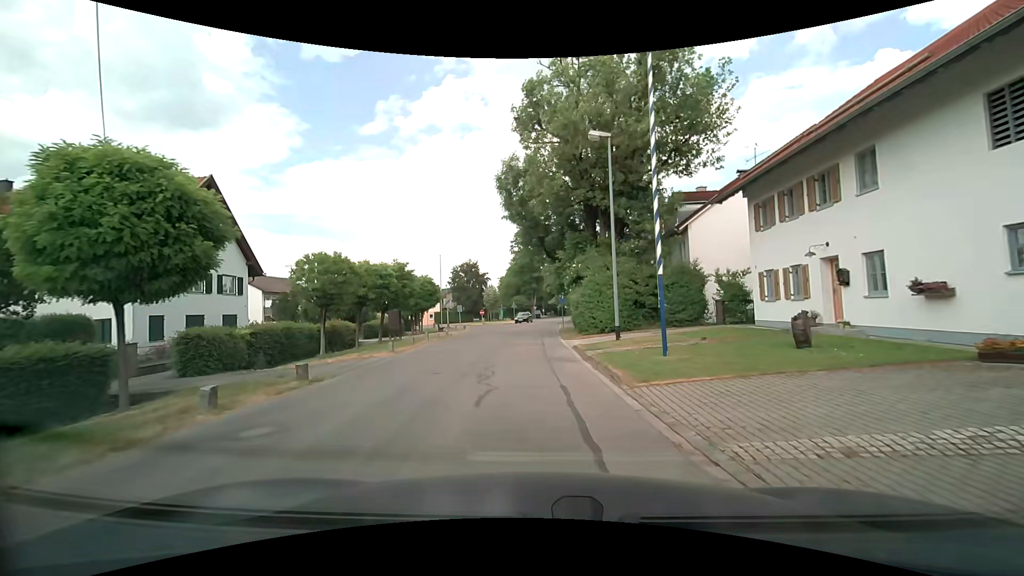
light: Day
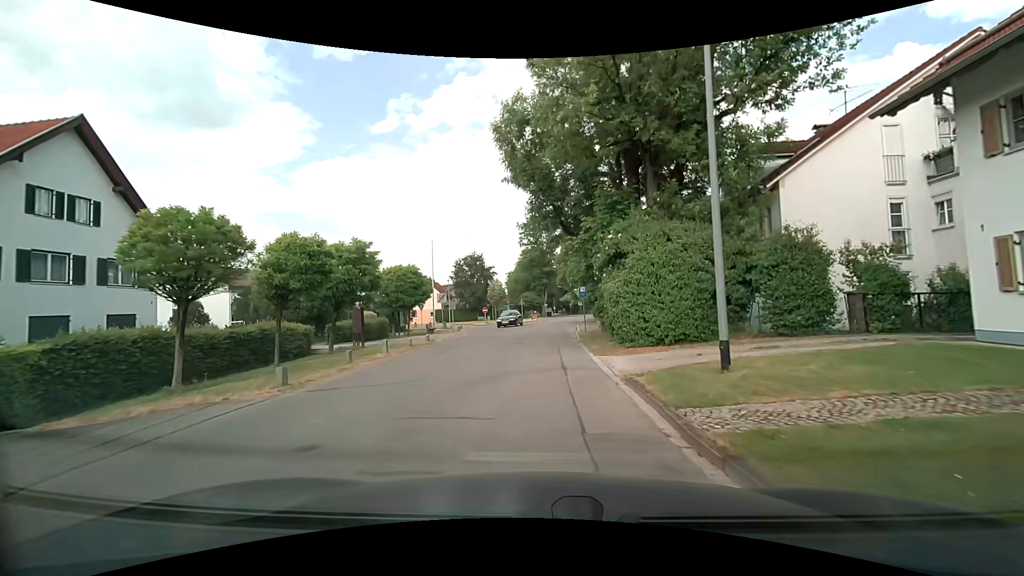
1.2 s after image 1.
(-0.2, +9.4) m; -2°
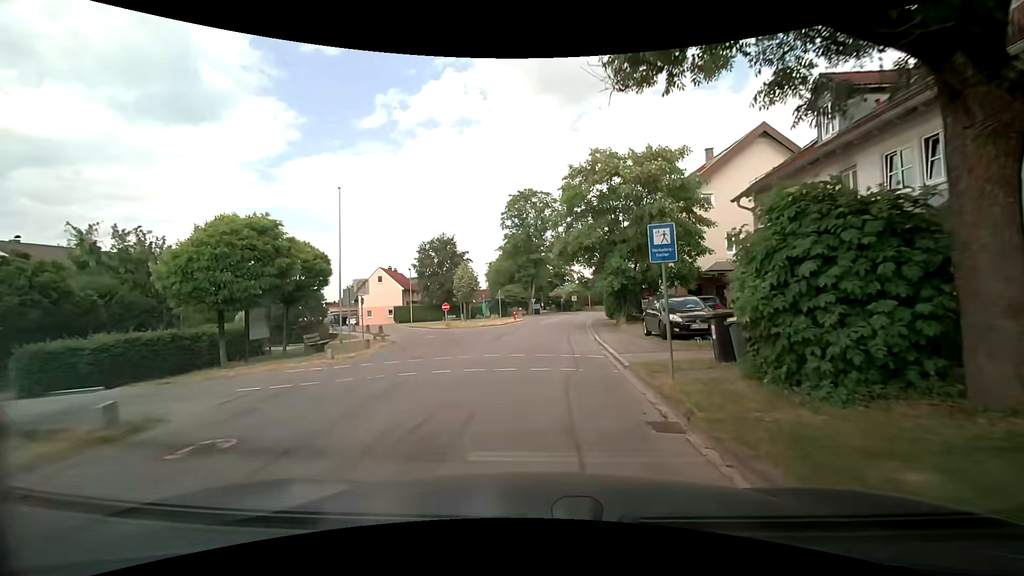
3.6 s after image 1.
(+0.2, +19.0) m; +2°
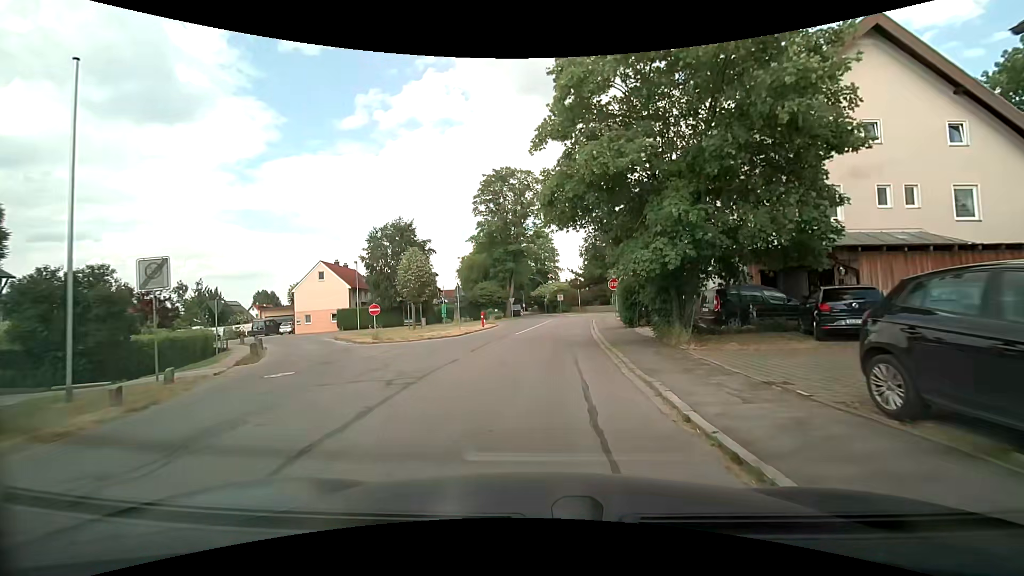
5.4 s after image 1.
(+0.1, +14.0) m; +2°
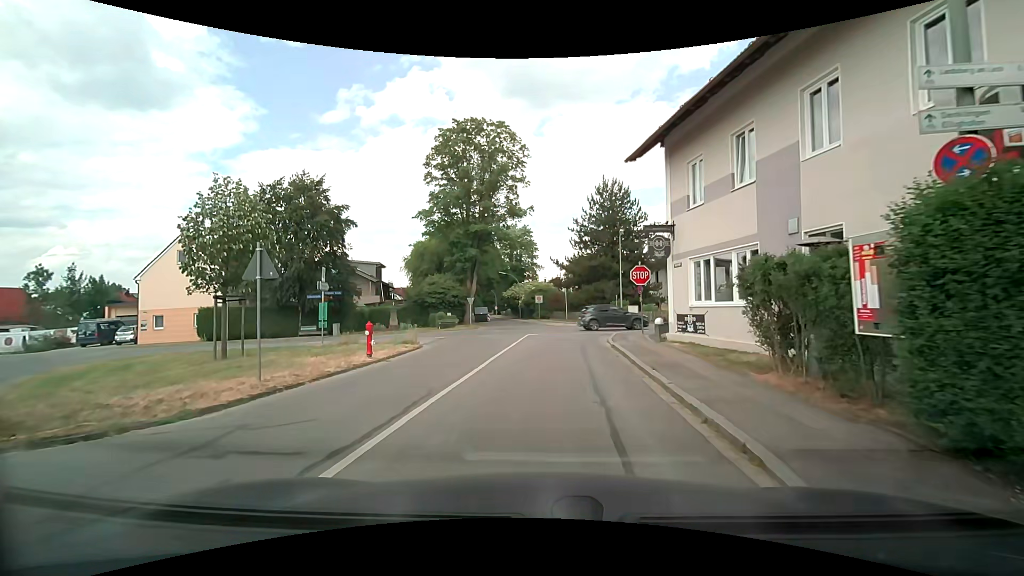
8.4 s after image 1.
(+0.5, +19.3) m; +2°
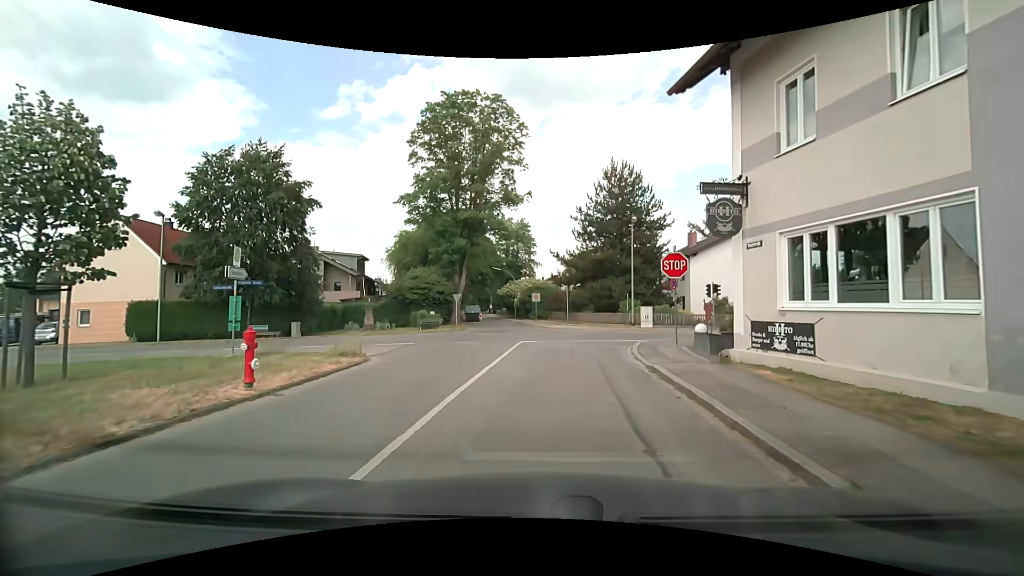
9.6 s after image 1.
(+0.1, +6.1) m; +1°
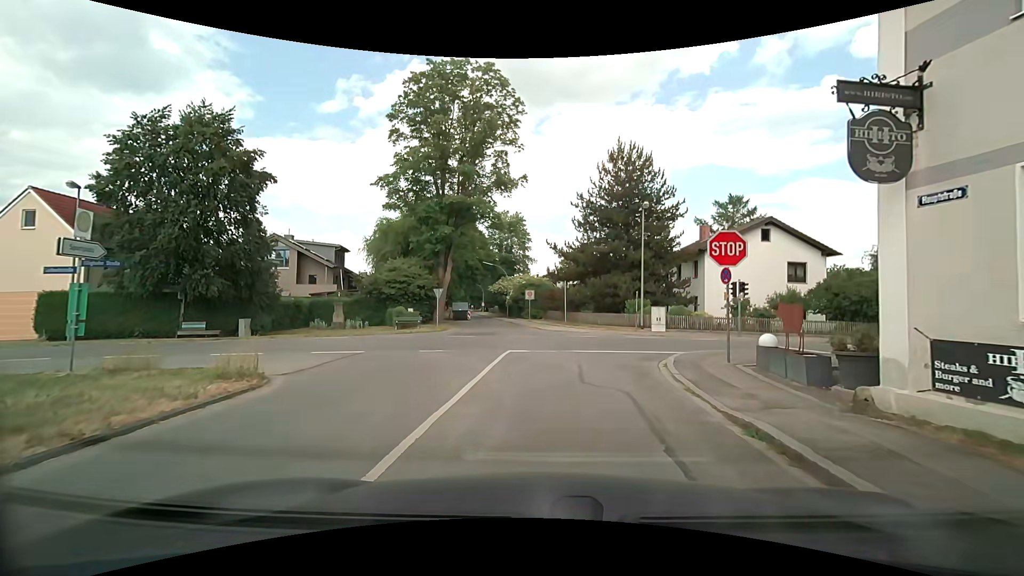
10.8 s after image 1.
(0.0, +5.1) m; 0°
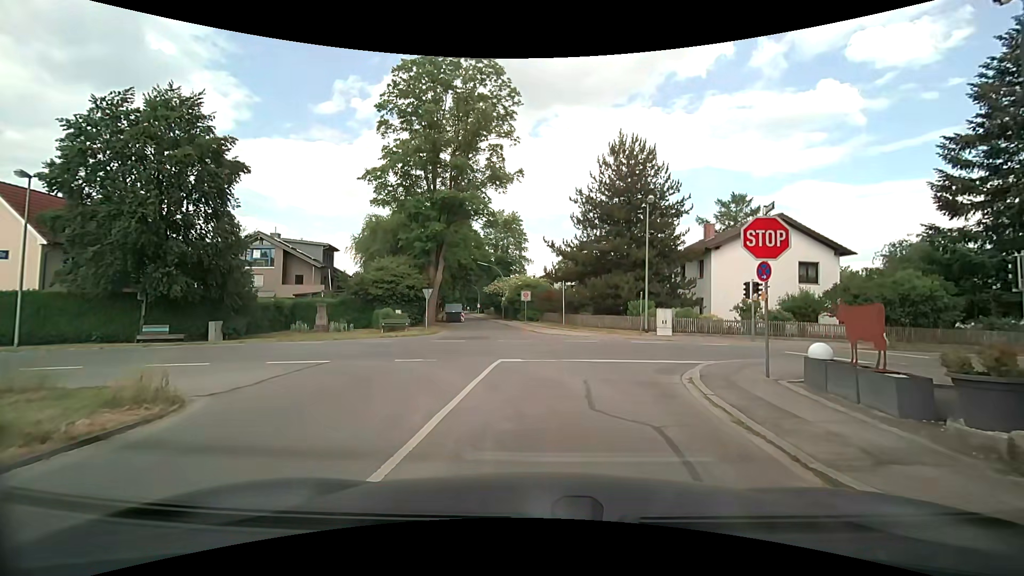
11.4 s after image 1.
(0.0, +2.2) m; 0°
